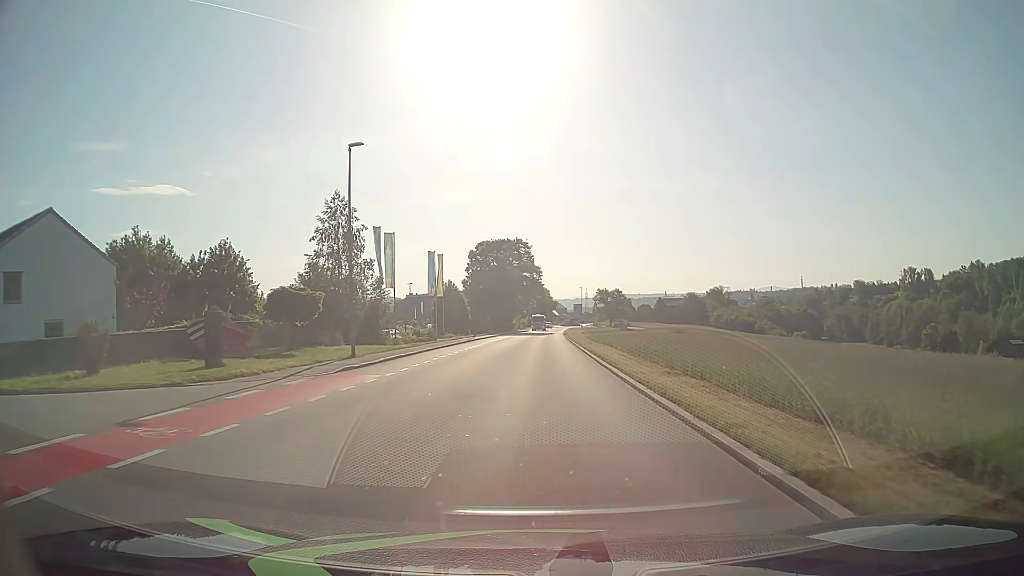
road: tertiary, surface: asphalt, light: Day
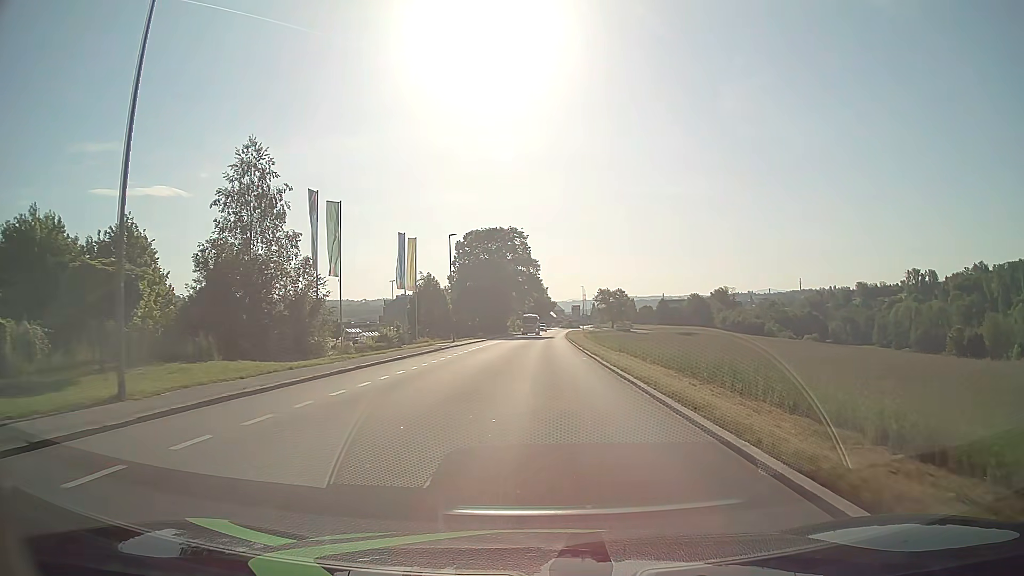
(+0.1, +15.0) m; +1°
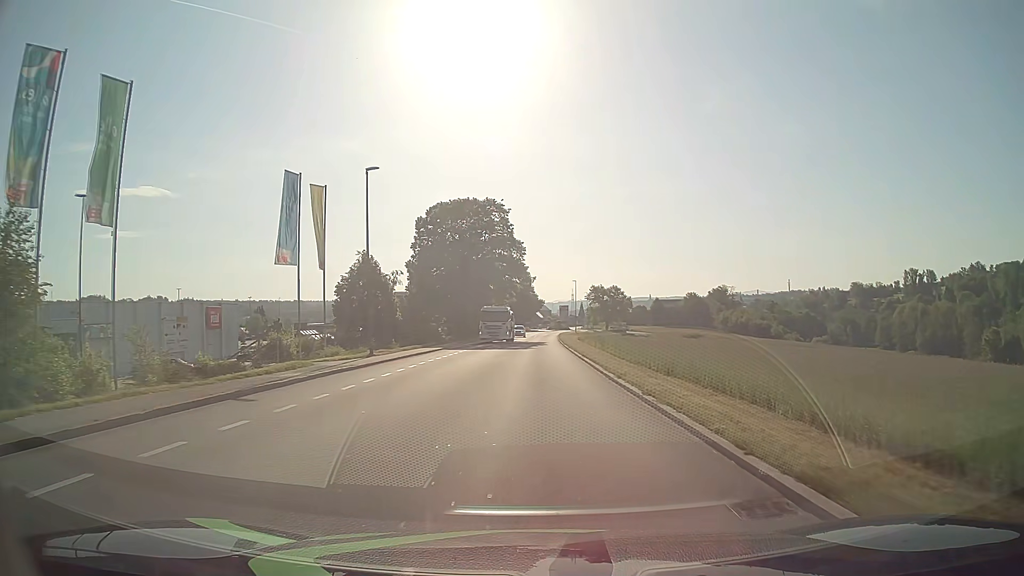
(+0.2, +22.5) m; +1°
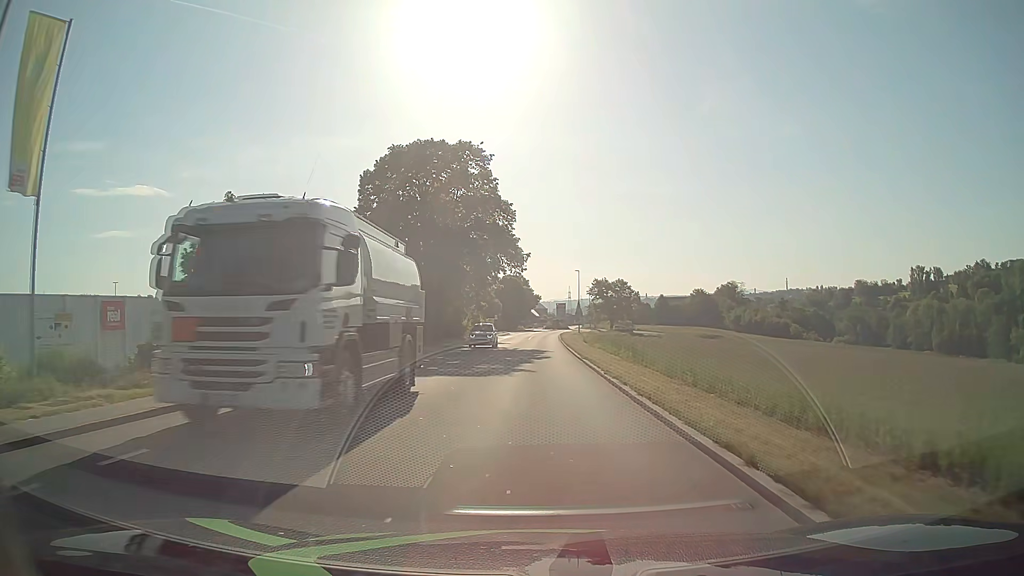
(+0.1, +22.7) m; 0°
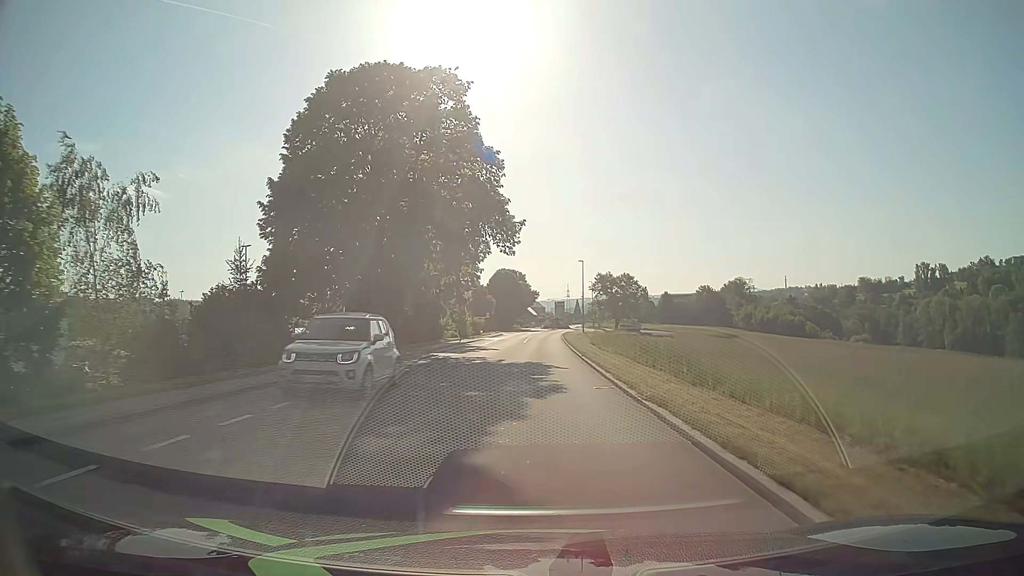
(0.0, +15.2) m; 0°
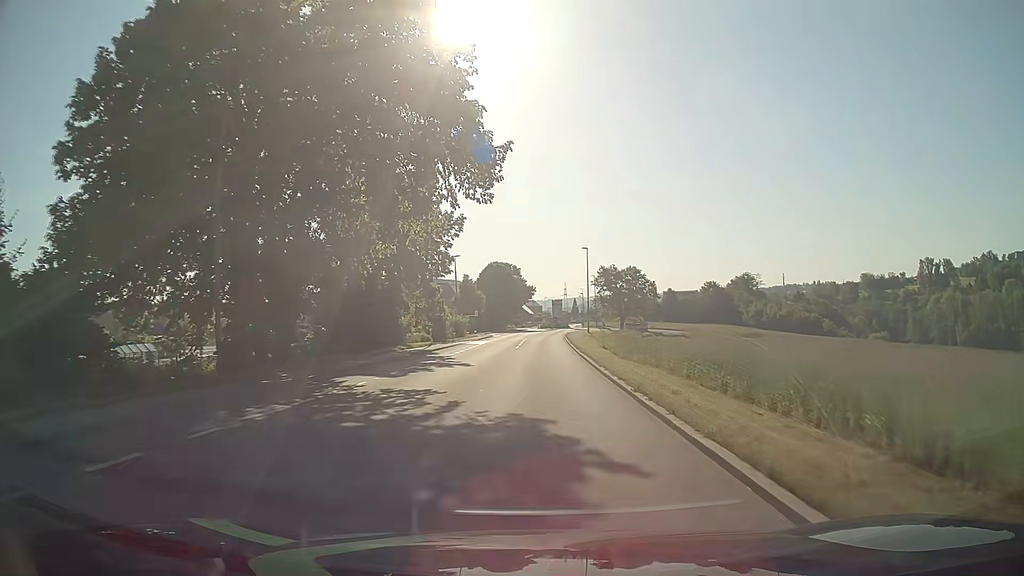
(0.0, +15.2) m; +1°
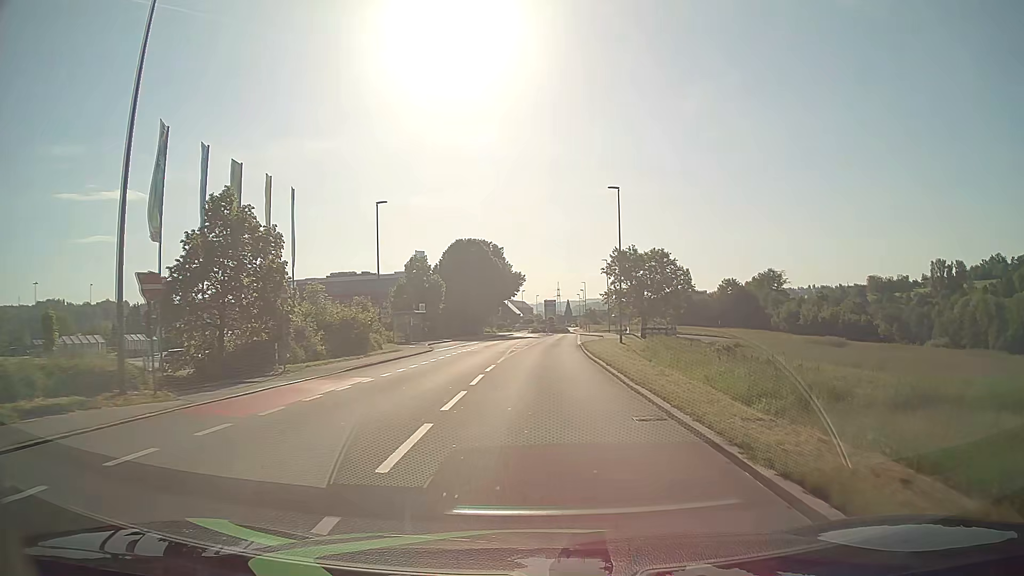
(+0.1, +38.0) m; +1°
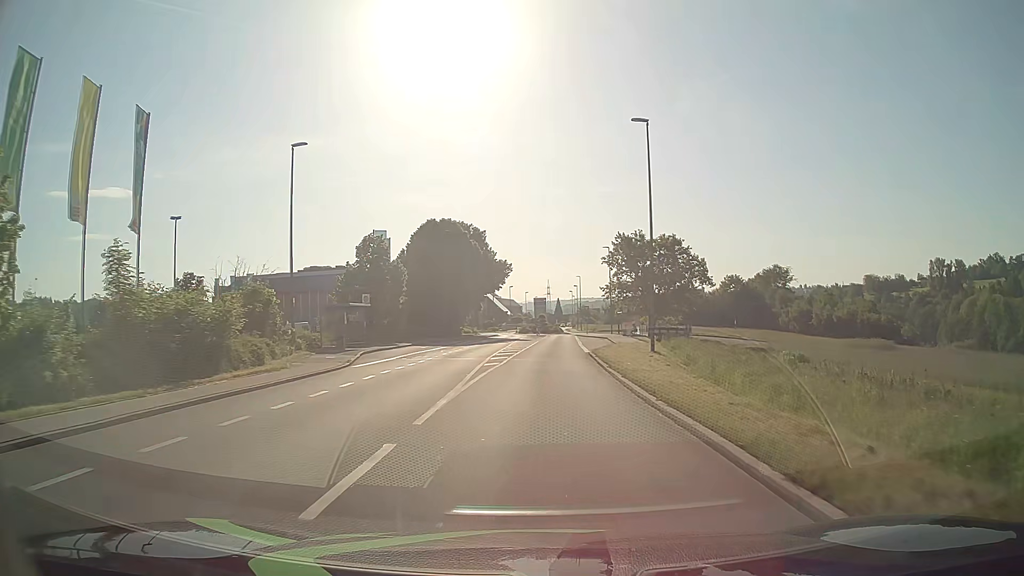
(0.0, +15.2) m; +1°
(0, +10) (0, +20) (+1, +30) (+1, +40) (+2, +50) (+2, +60) (+3, +70) (+3, +80) (+4, +90) (+9, +99) m
